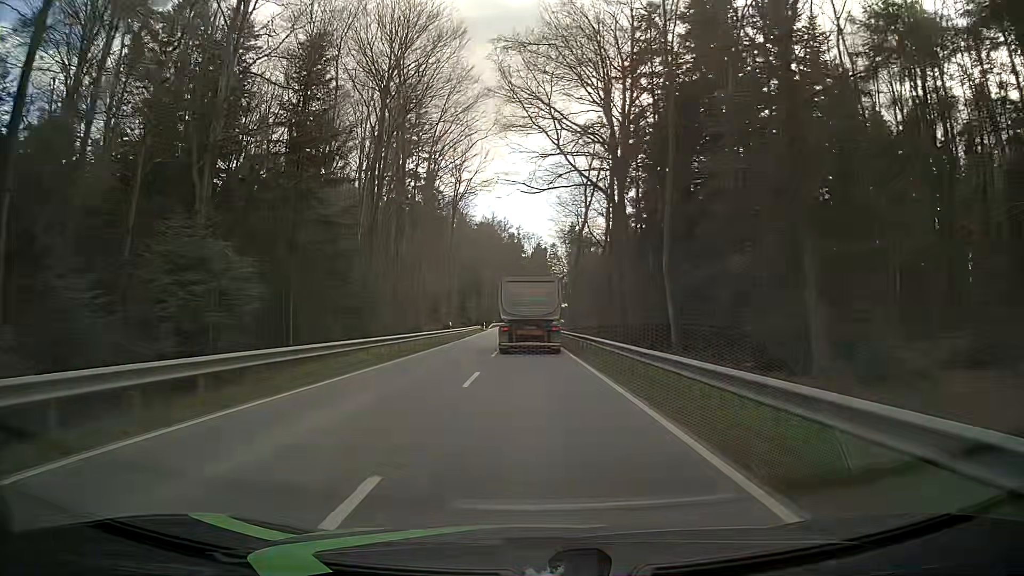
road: tertiary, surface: asphalt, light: Day
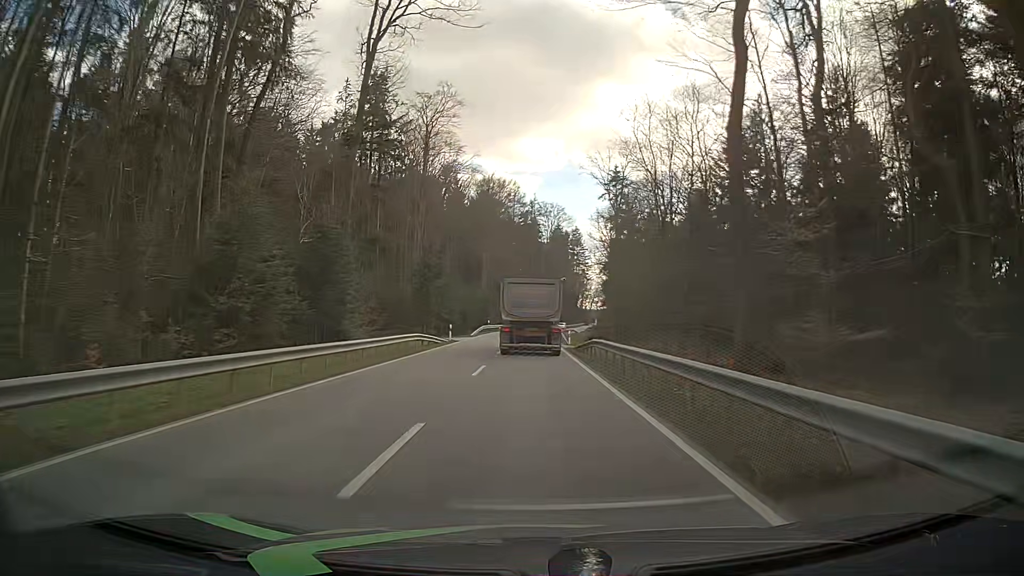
(-0.4, +56.9) m; 0°
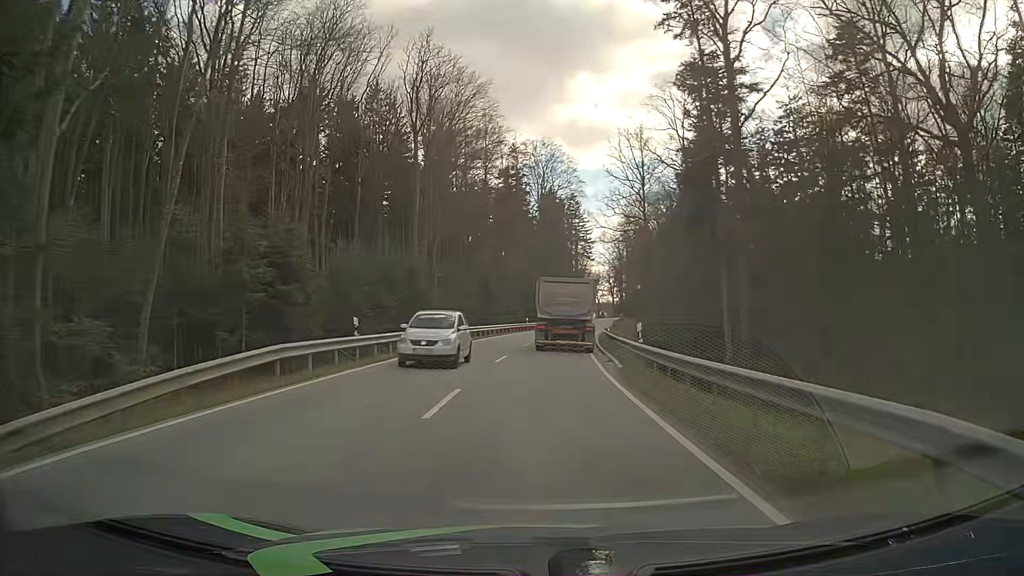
(-0.8, +56.0) m; 0°
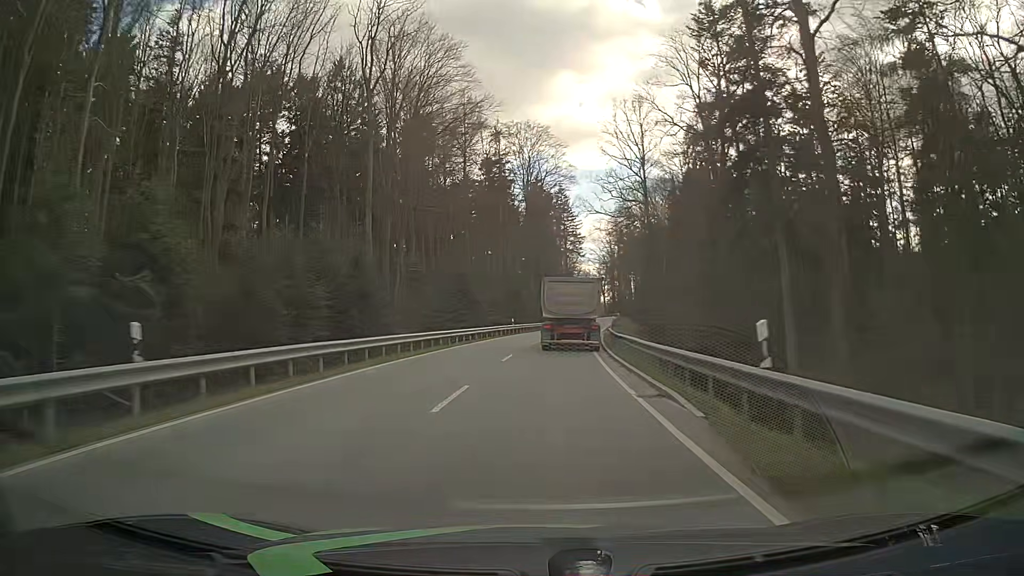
(+0.1, +11.3) m; +1°
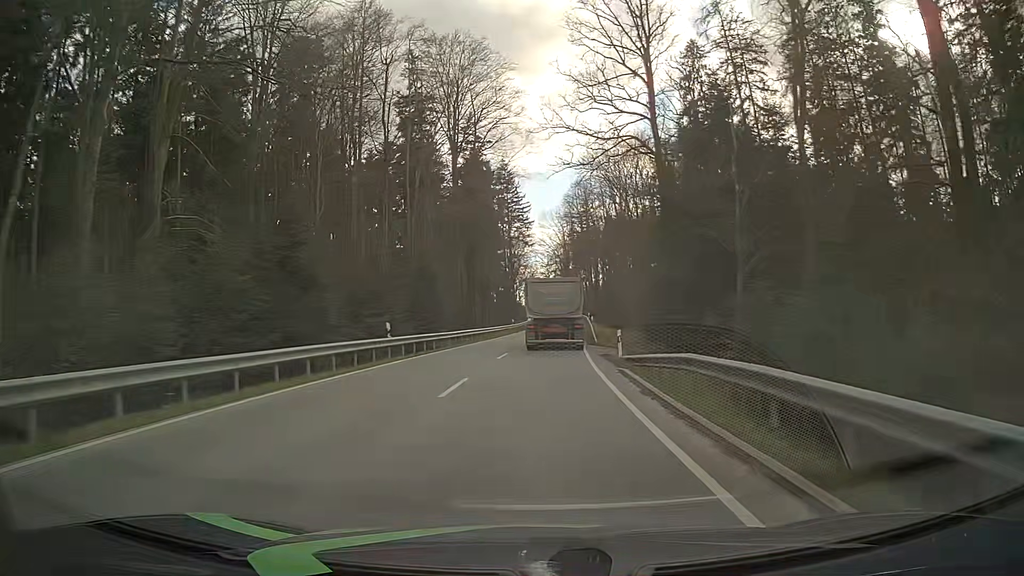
(+1.1, +33.8) m; +4°
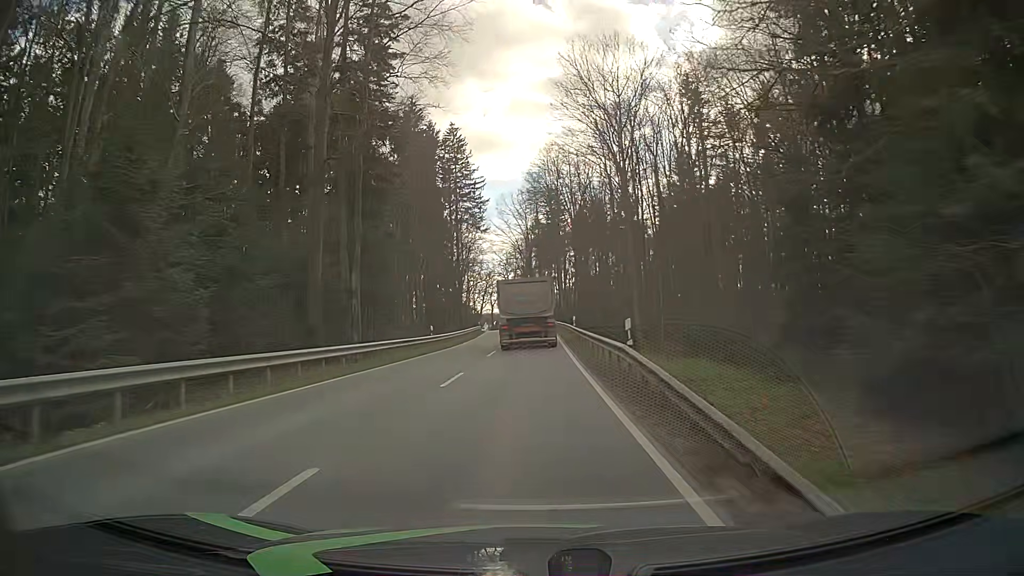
(+1.5, +33.5) m; +4°
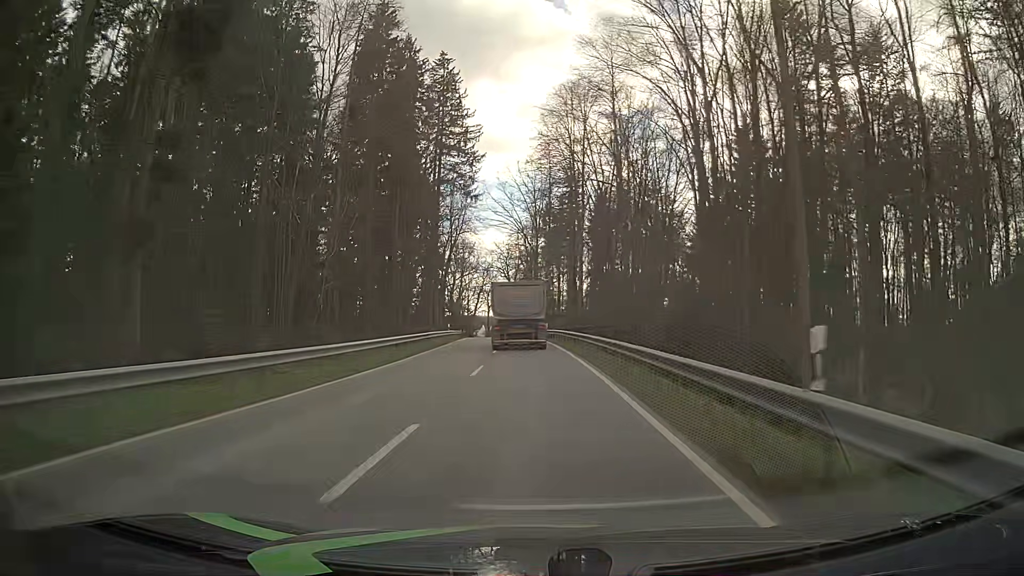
(0.0, +33.2) m; 0°
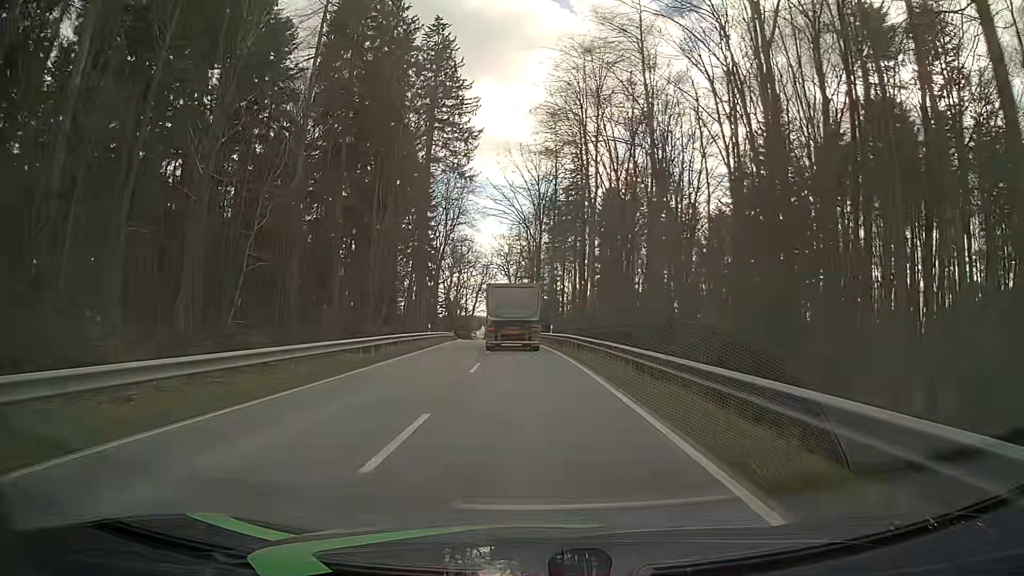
(0.0, +11.0) m; 0°
(0, +10) (0, +20) (0, +30) (-1, +40) (-1, +50) (-2, +60) (-3, +70) (-4, +80) (-5, +90) (-6, +100) m
